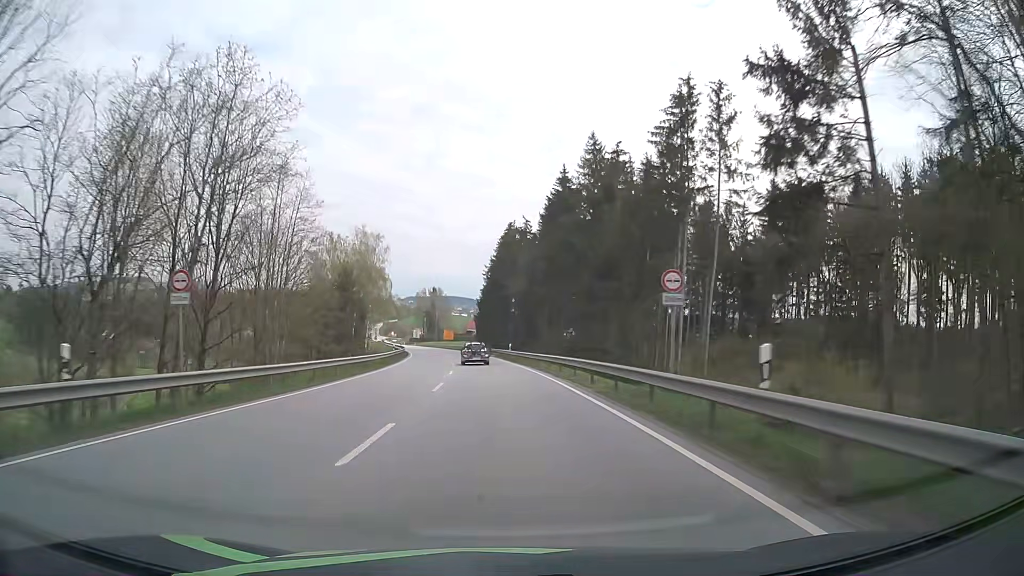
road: primary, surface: asphalt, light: Day
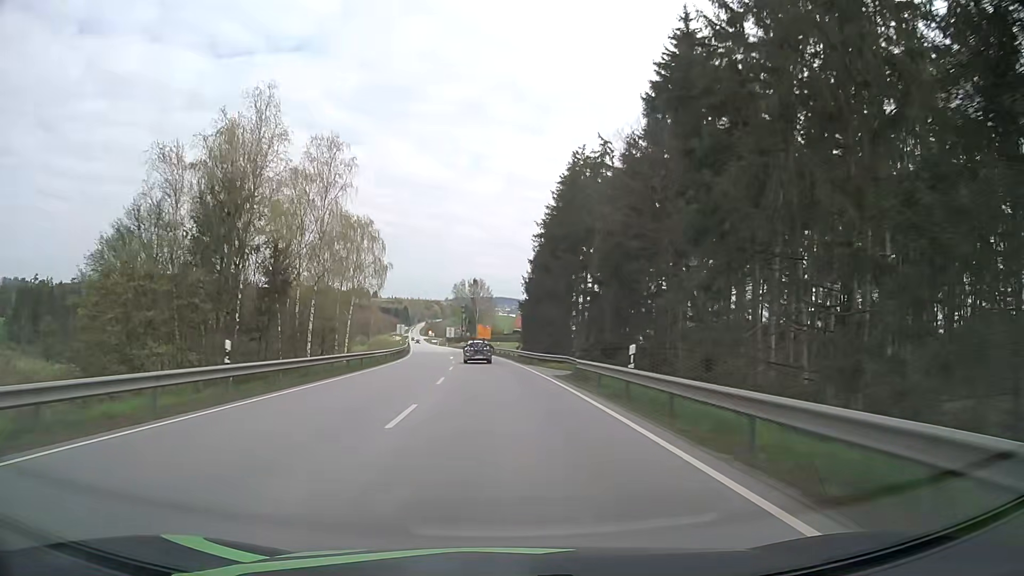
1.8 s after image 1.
(-1.6, +41.7) m; -4°
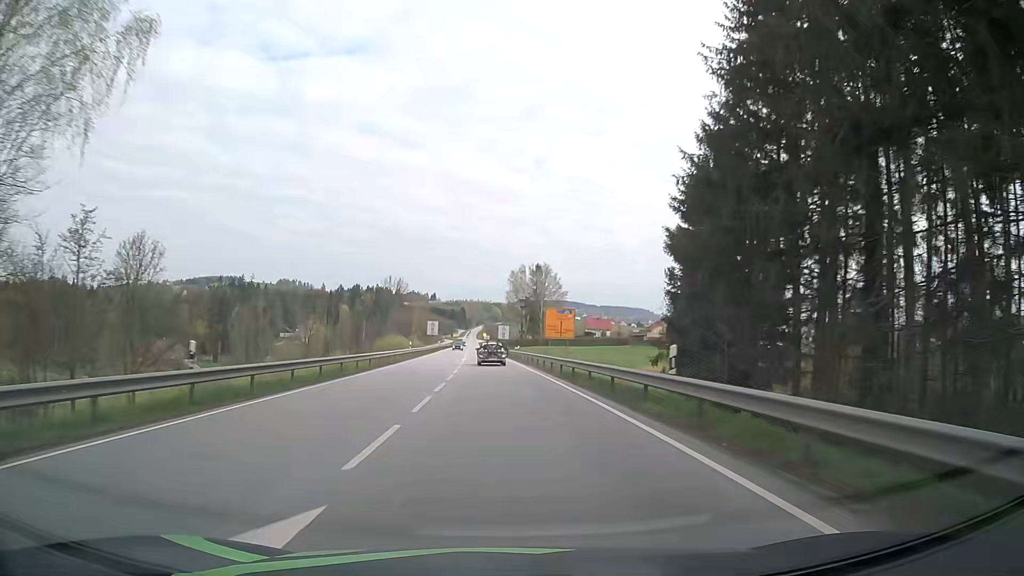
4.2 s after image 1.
(-2.8, +55.2) m; -6°
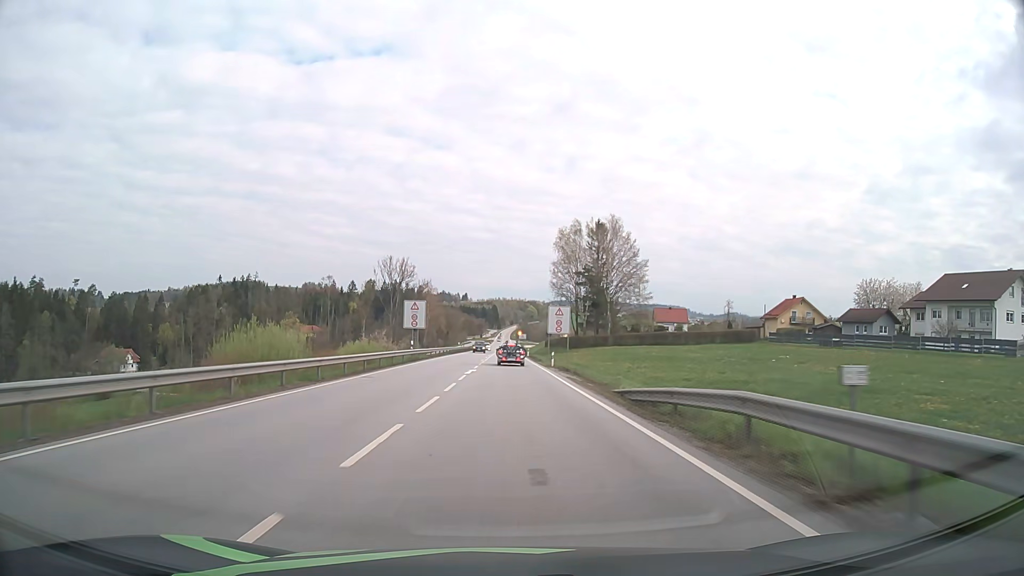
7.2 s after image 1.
(-1.7, +66.2) m; -3°
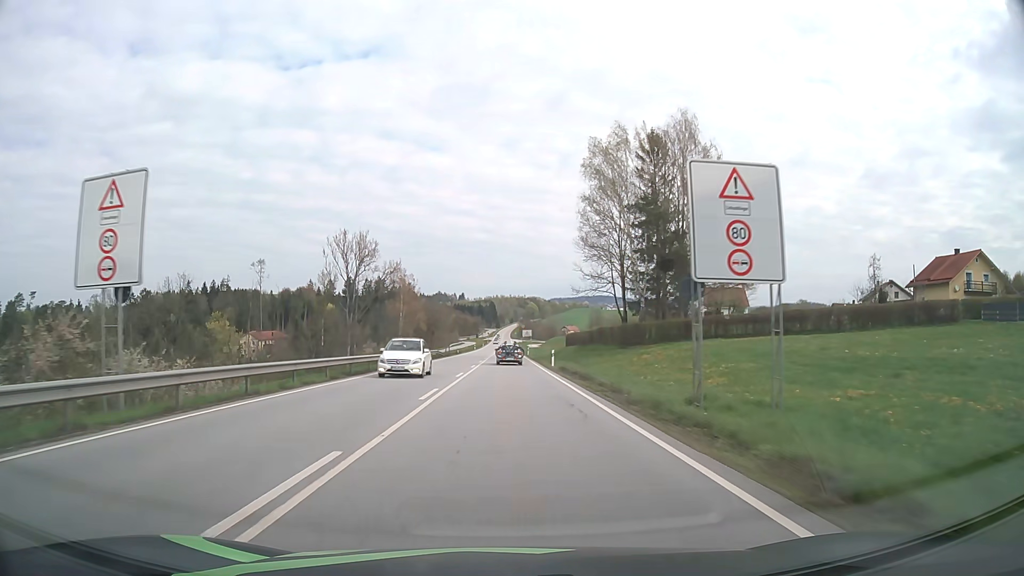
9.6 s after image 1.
(+0.1, +51.0) m; 0°
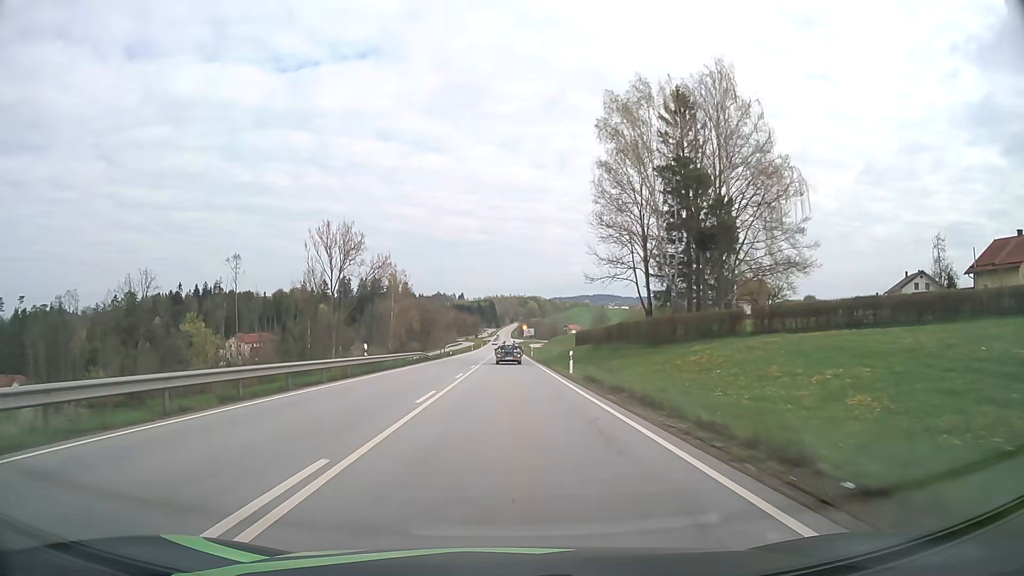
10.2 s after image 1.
(0.0, +12.6) m; 0°
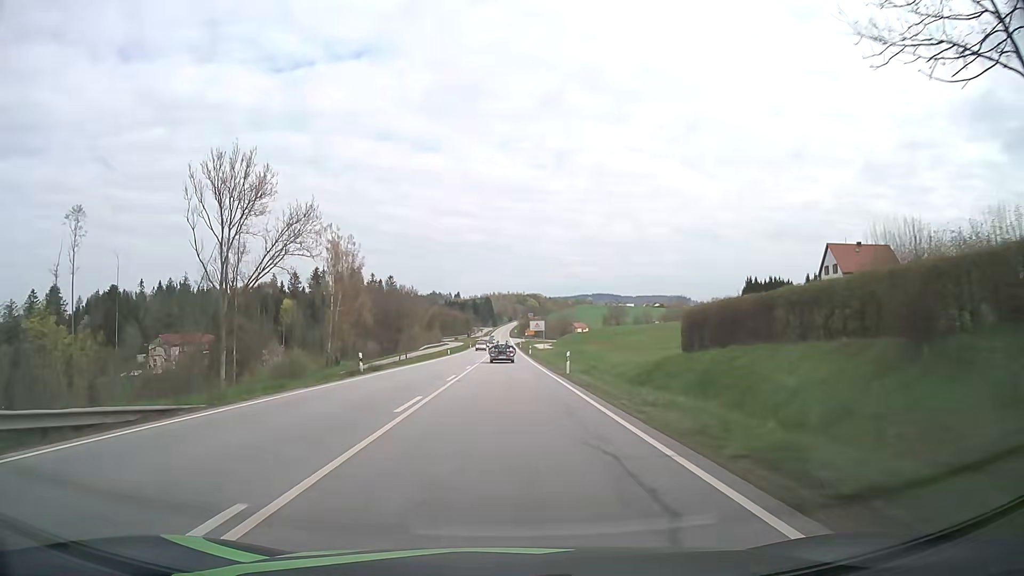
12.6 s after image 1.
(0.0, +50.3) m; 0°
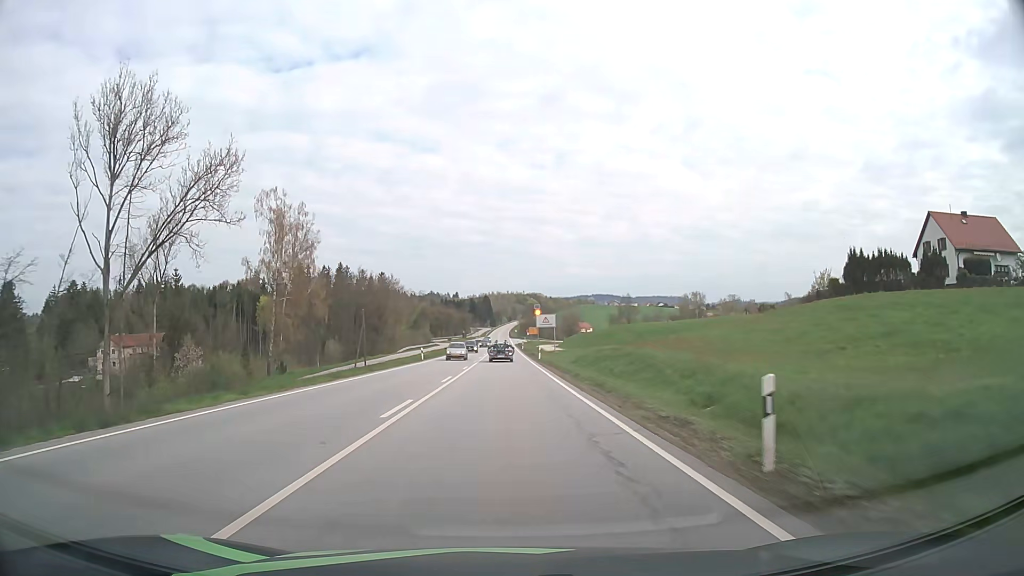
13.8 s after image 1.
(+0.1, +25.1) m; 0°
(0, +10) (0, +20) (0, +30) (0, +40) (0, +50) (0, +60) (0, +70) (0, +80) (0, +90) (0, +100) m
